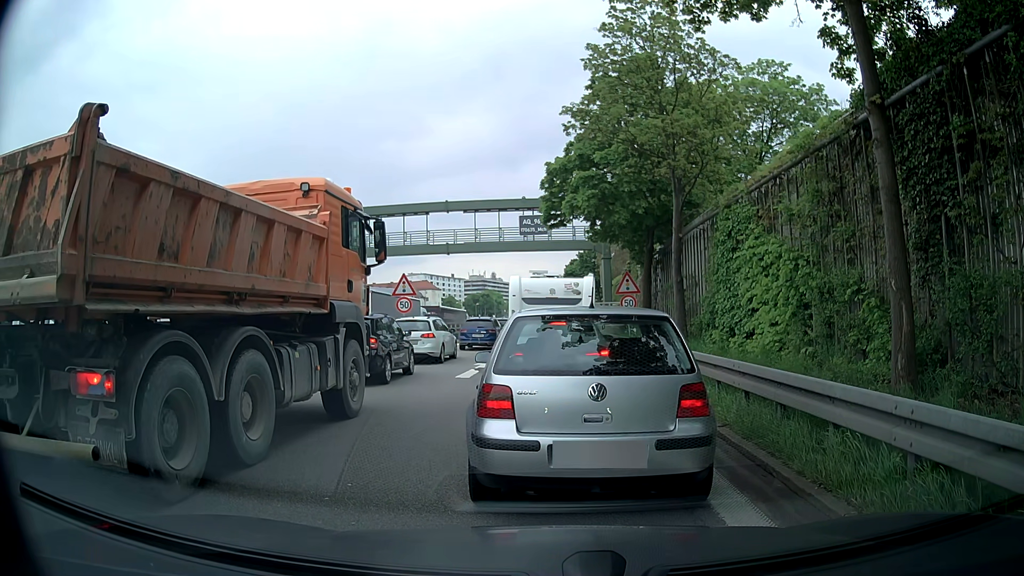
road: motorway_link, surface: asphalt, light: Day
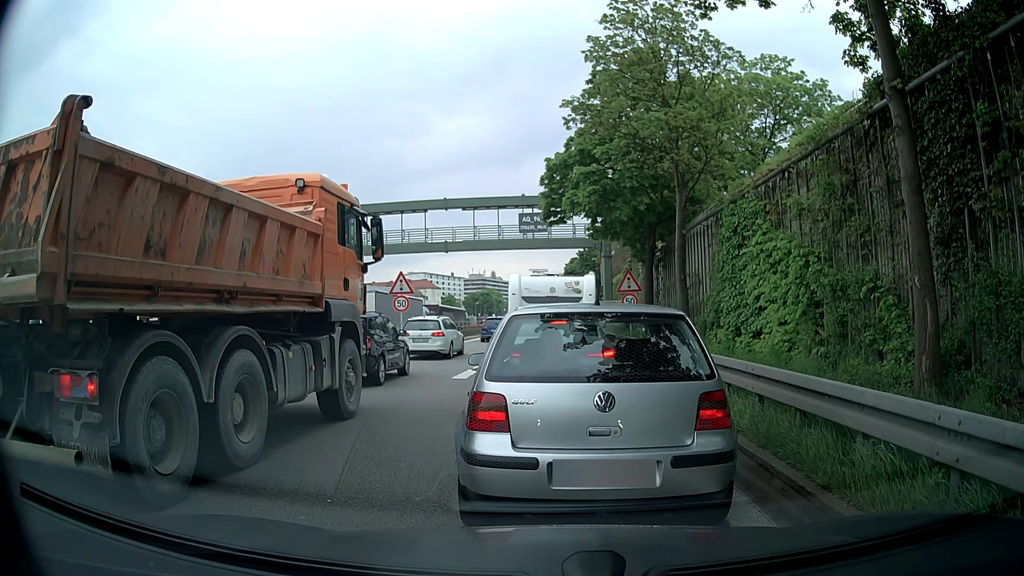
(0.0, +0.5) m; 0°
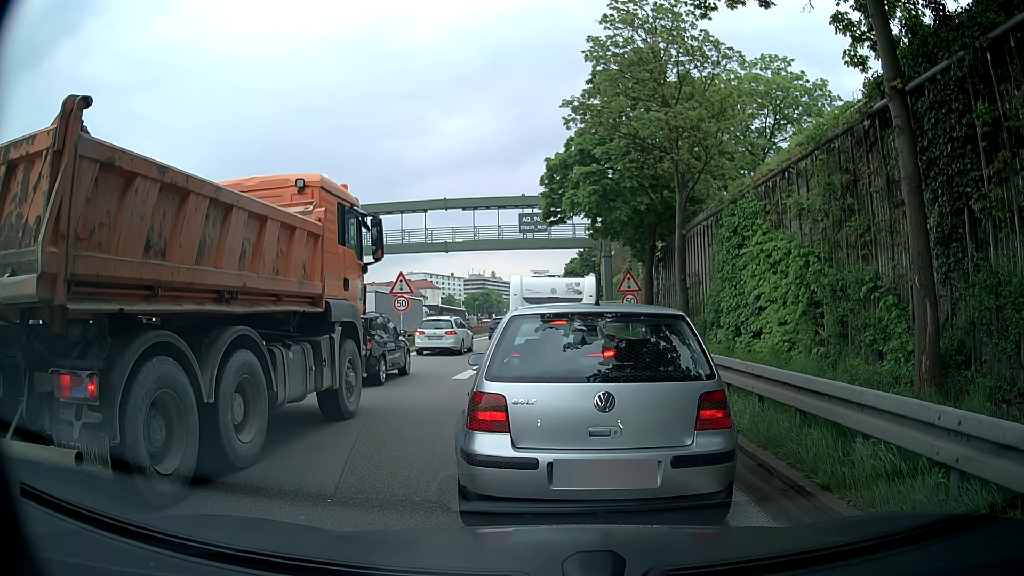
(0.0, 0.0) m; 0°
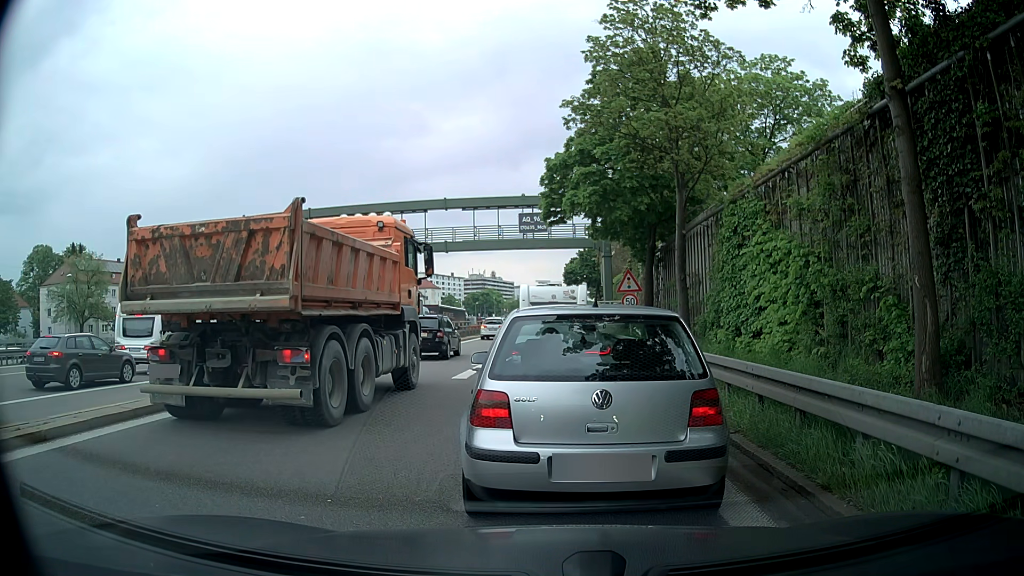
(0.0, +0.1) m; 0°
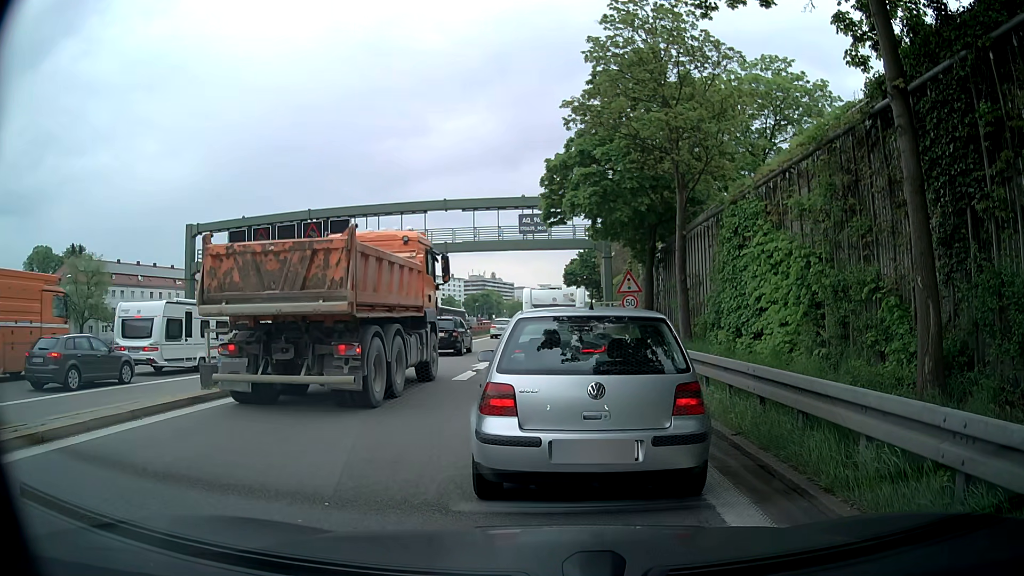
(0.0, 0.0) m; 0°
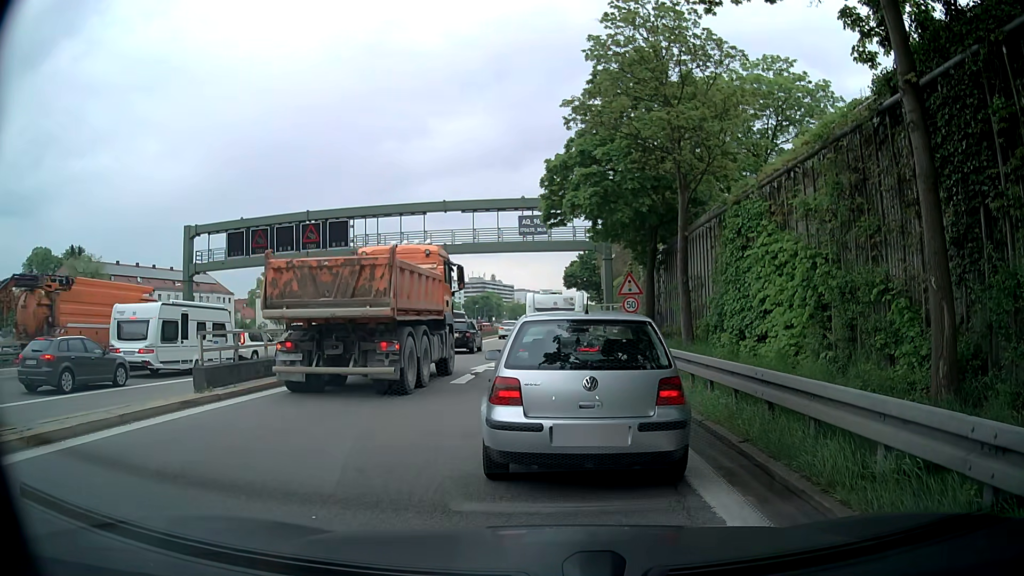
(0.0, +0.3) m; 0°
